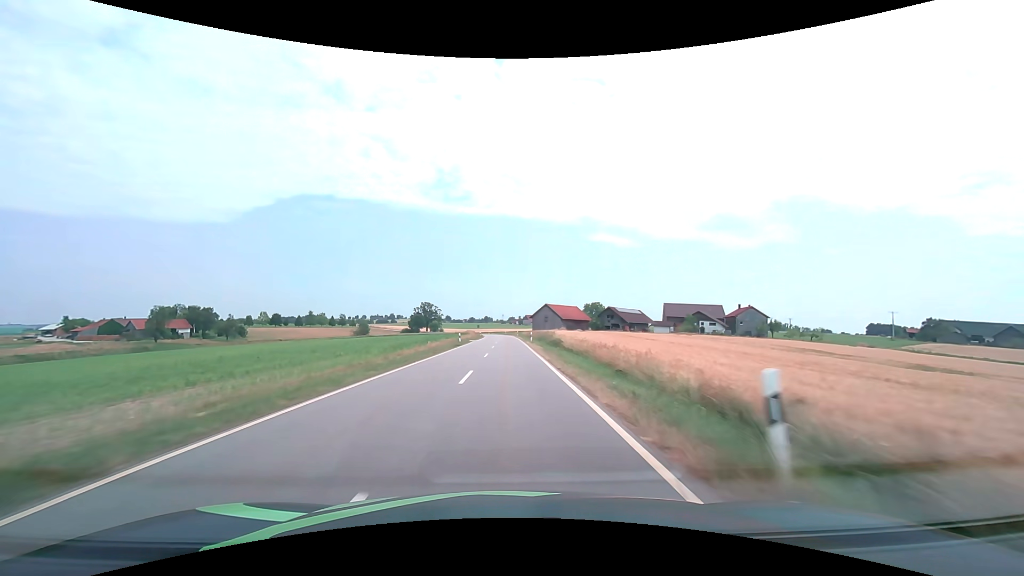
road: tertiary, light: Day
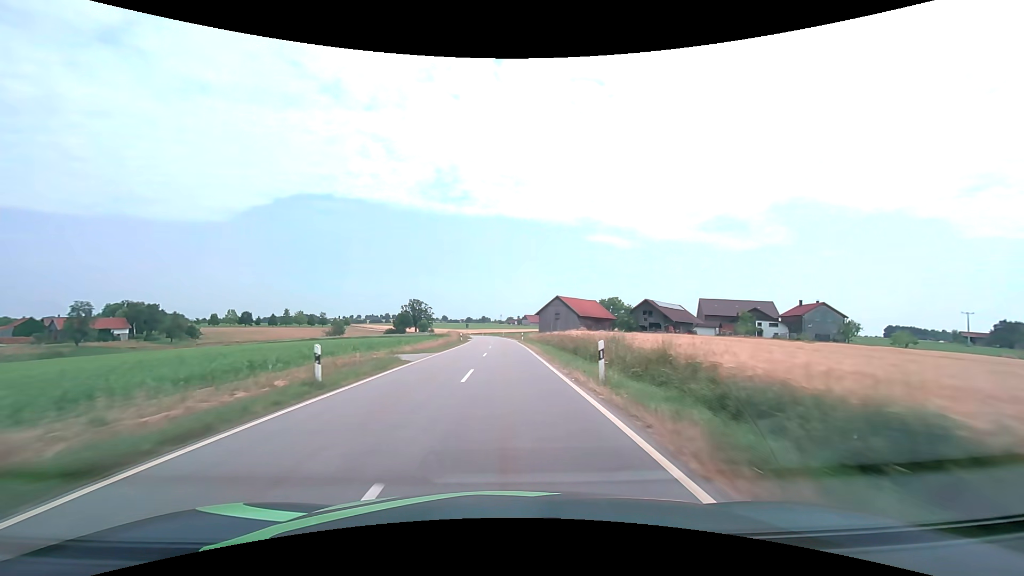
(+0.1, +36.3) m; 0°
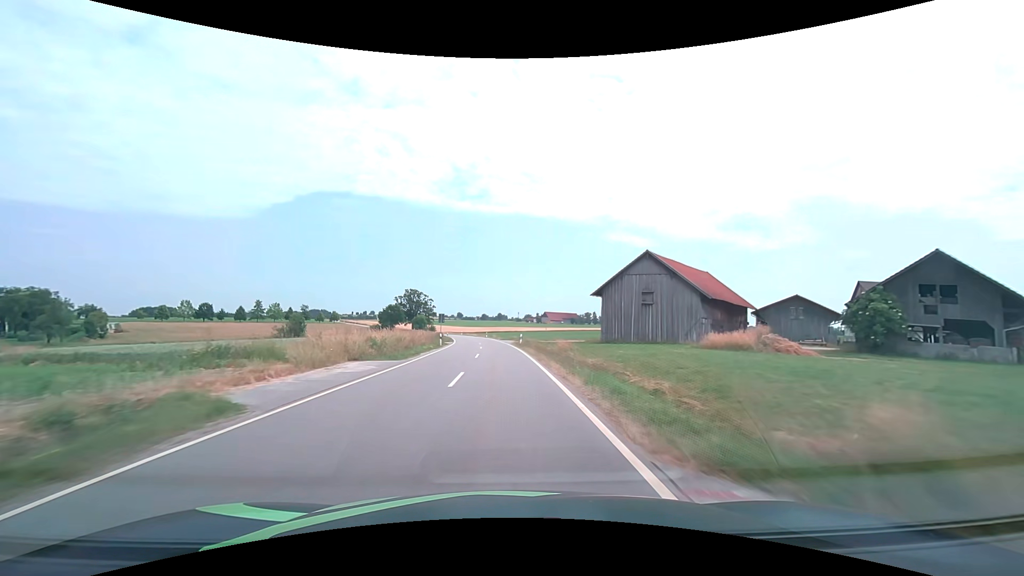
(-0.4, +61.7) m; -2°
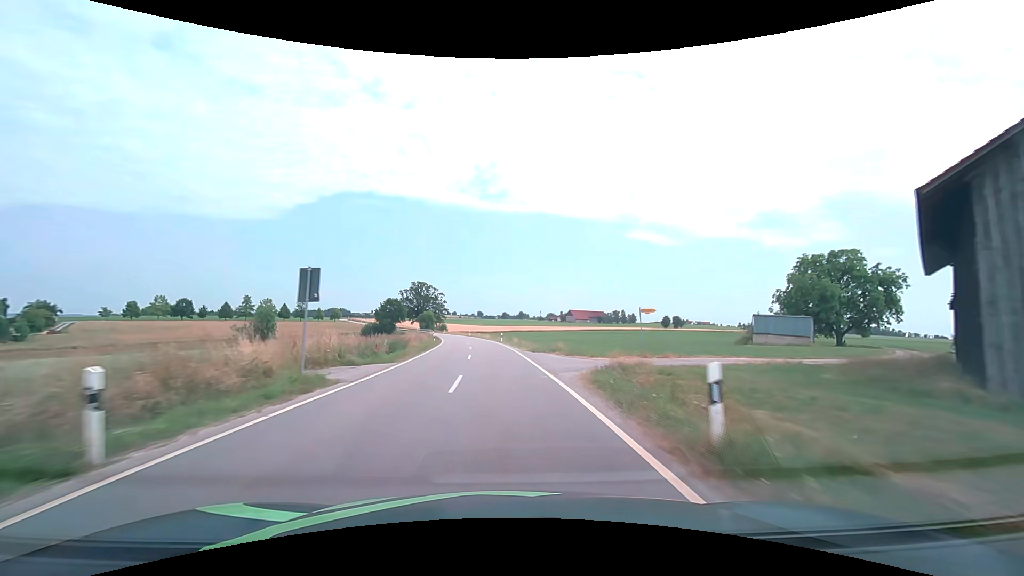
(-0.9, +37.9) m; -3°
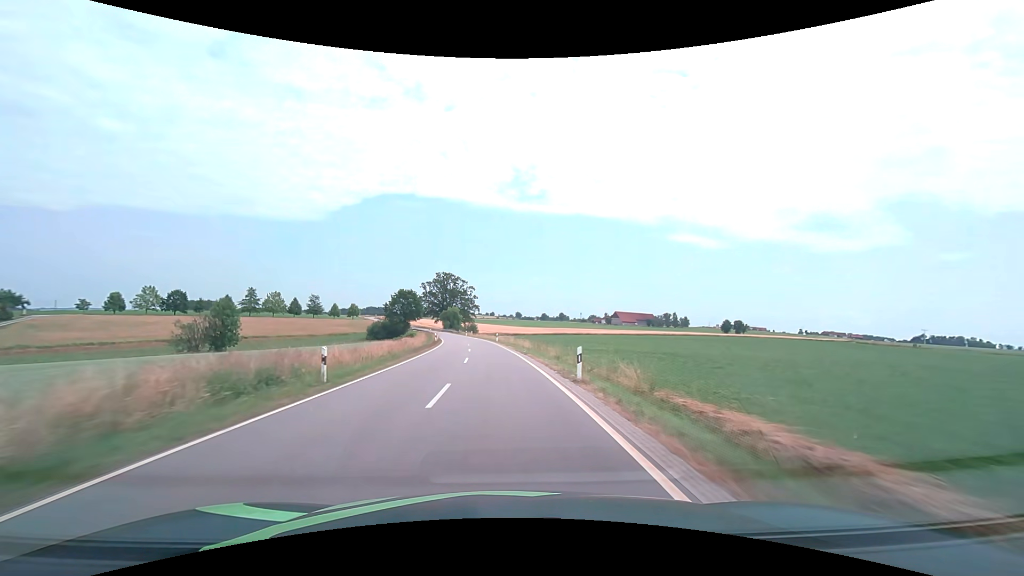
(-1.3, +38.5) m; -4°
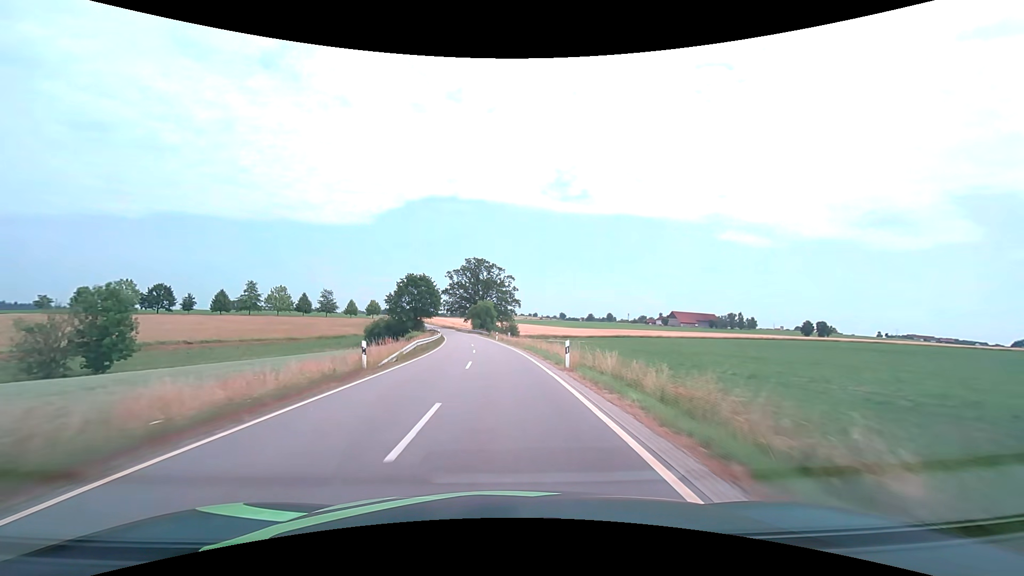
(-1.6, +40.4) m; -5°
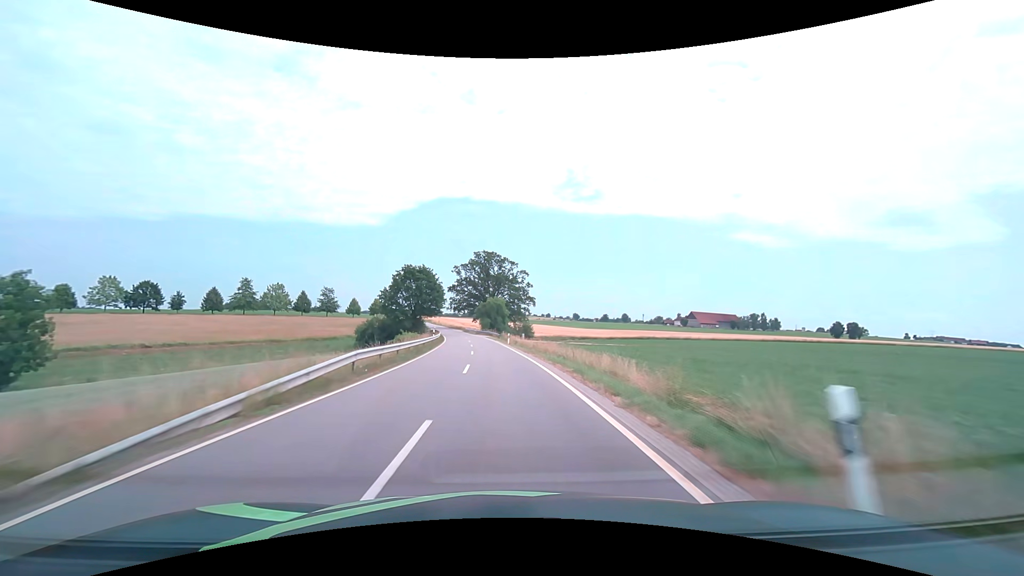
(-0.2, +14.0) m; -1°
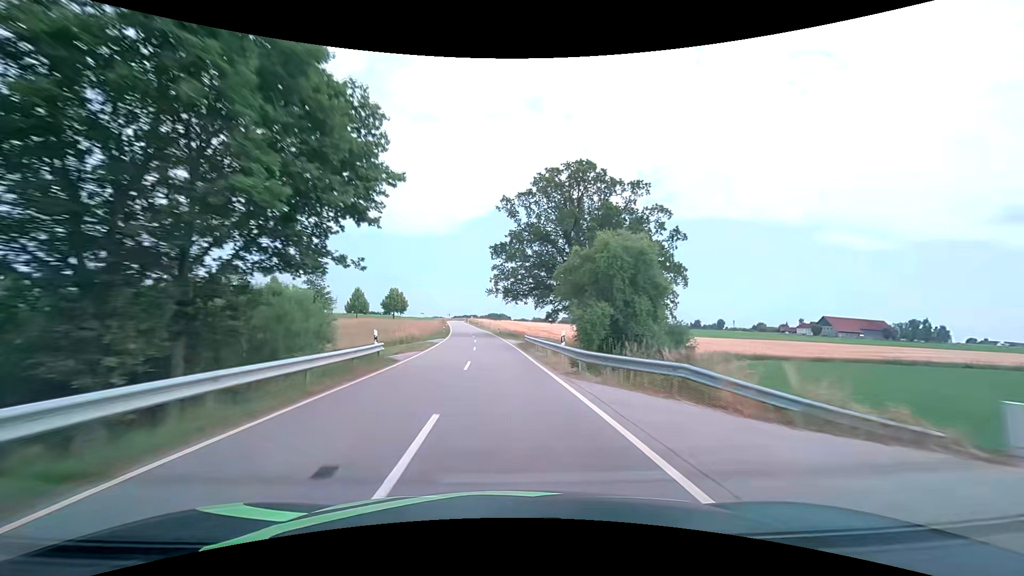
(-5.1, +72.9) m; -8°
(0, +10) (0, +20) (-1, +30) (-1, +40) (-2, +50) (-3, +60) (-4, +70) (-5, +80) (-6, +90) (-7, +100) m
